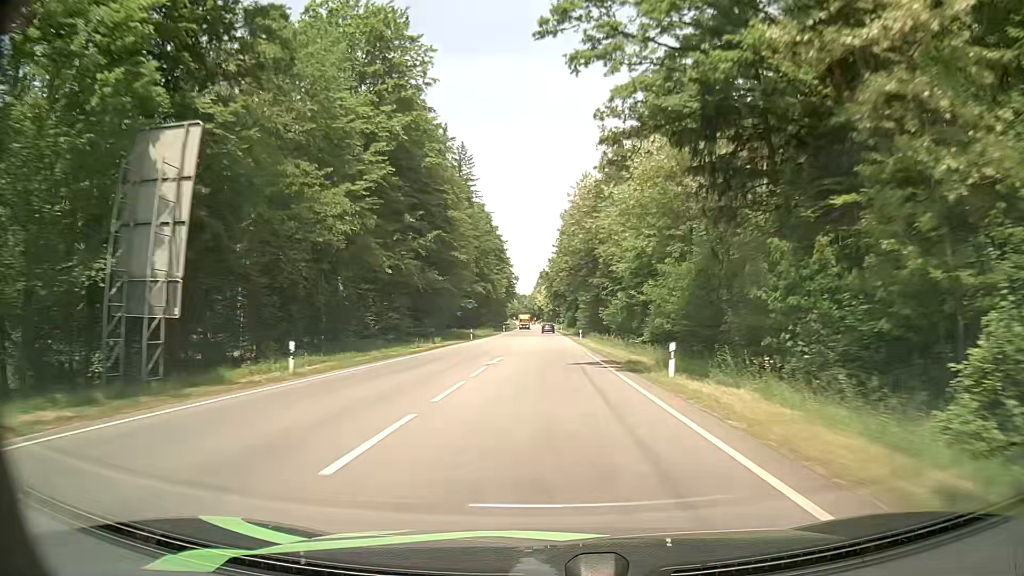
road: secondary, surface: asphalt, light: Day
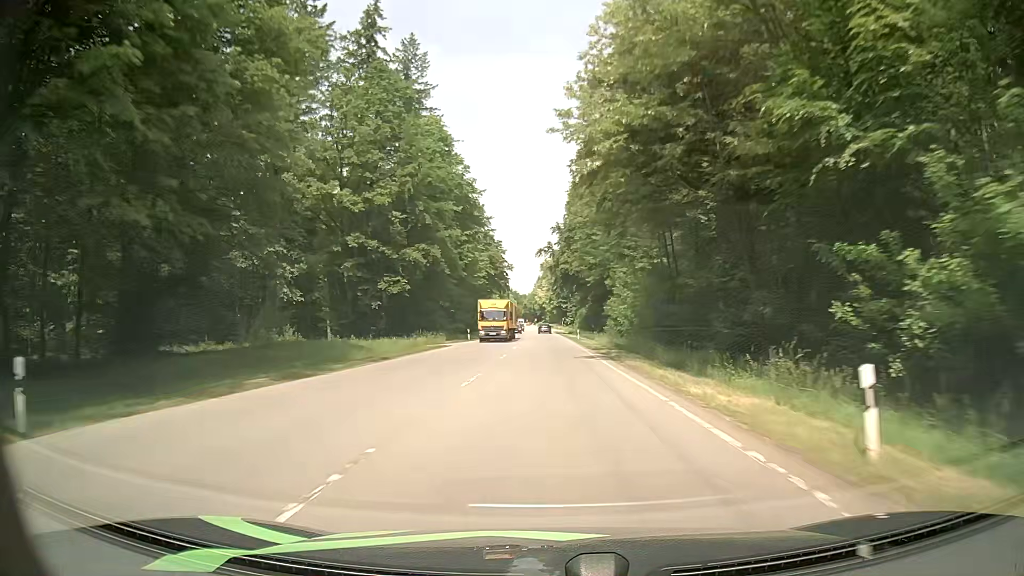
(-0.2, +57.8) m; 0°
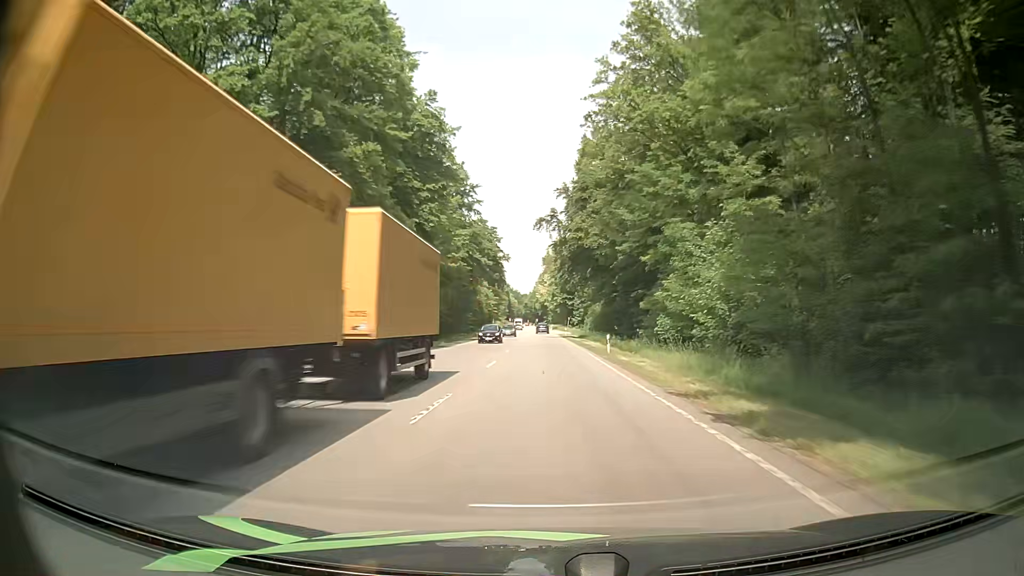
(-0.1, +29.5) m; 0°
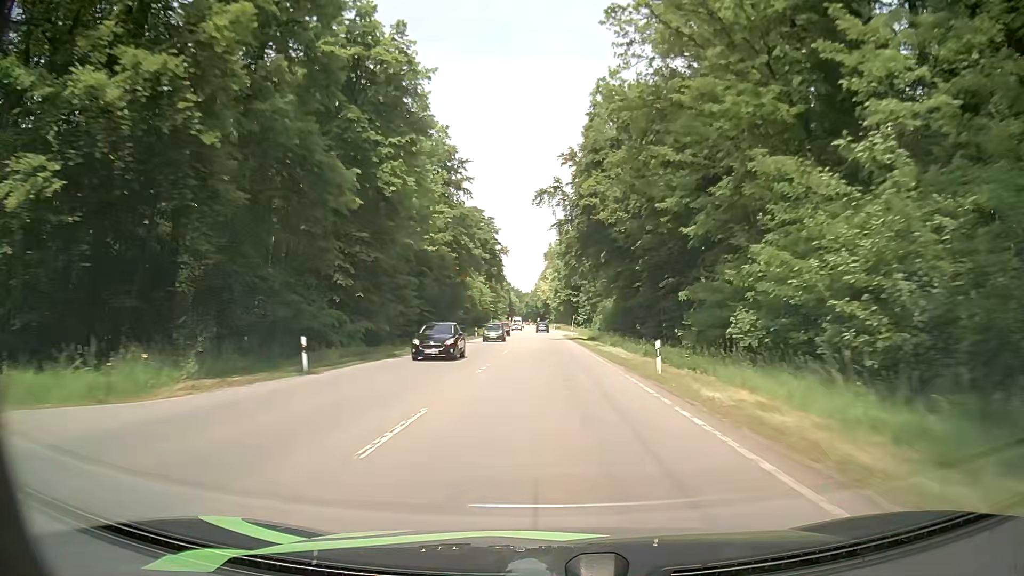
(0.0, +14.9) m; 0°
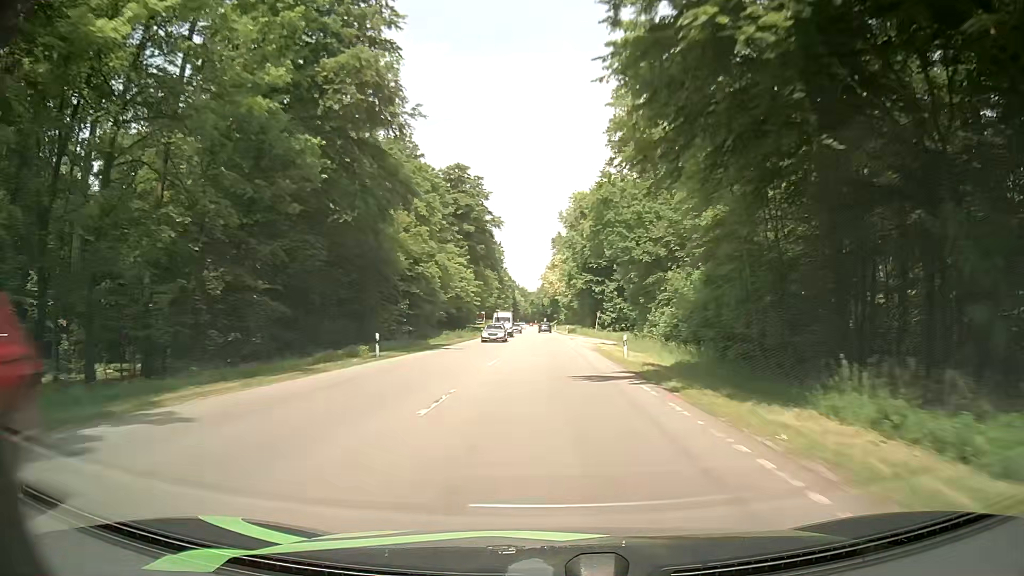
(-0.3, +44.9) m; 0°
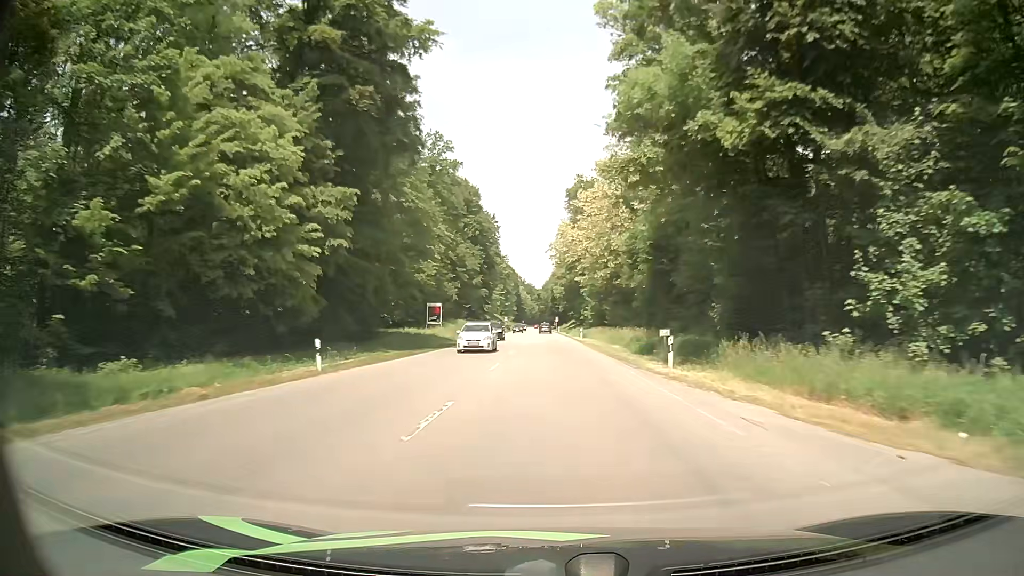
(-1.5, +74.3) m; -2°
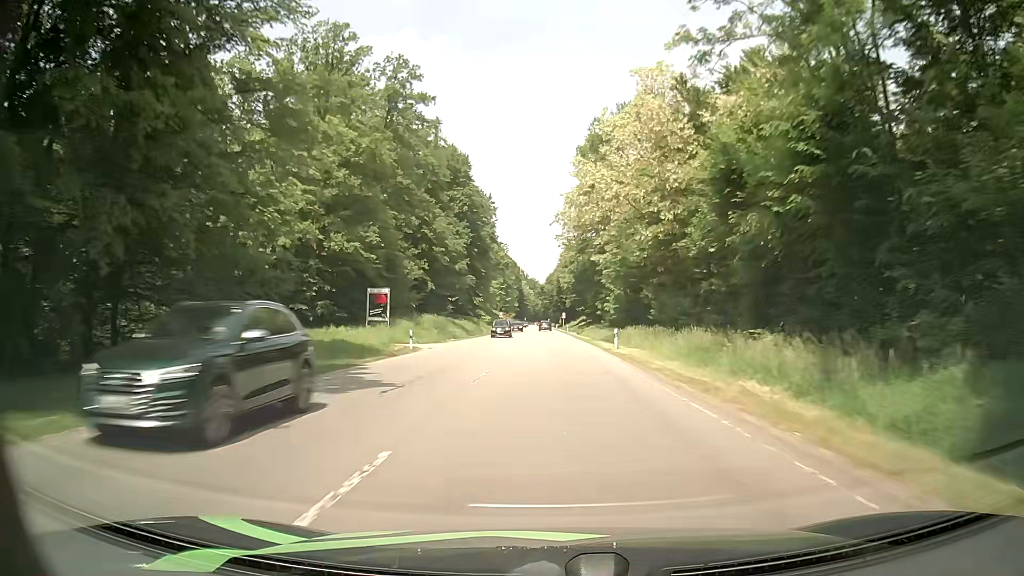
(0.0, +28.8) m; 0°
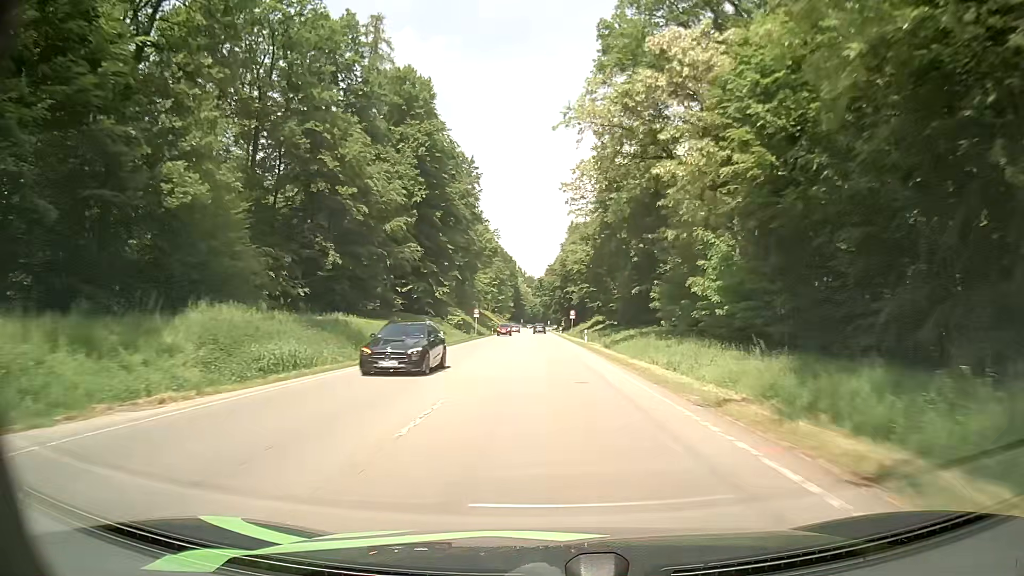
(+0.2, +42.7) m; 0°
(0, +10) (0, +20) (0, +30) (0, +40) (0, +50) (-1, +60) (-1, +70) (-1, +80) (-1, +90) (-1, +100) m
